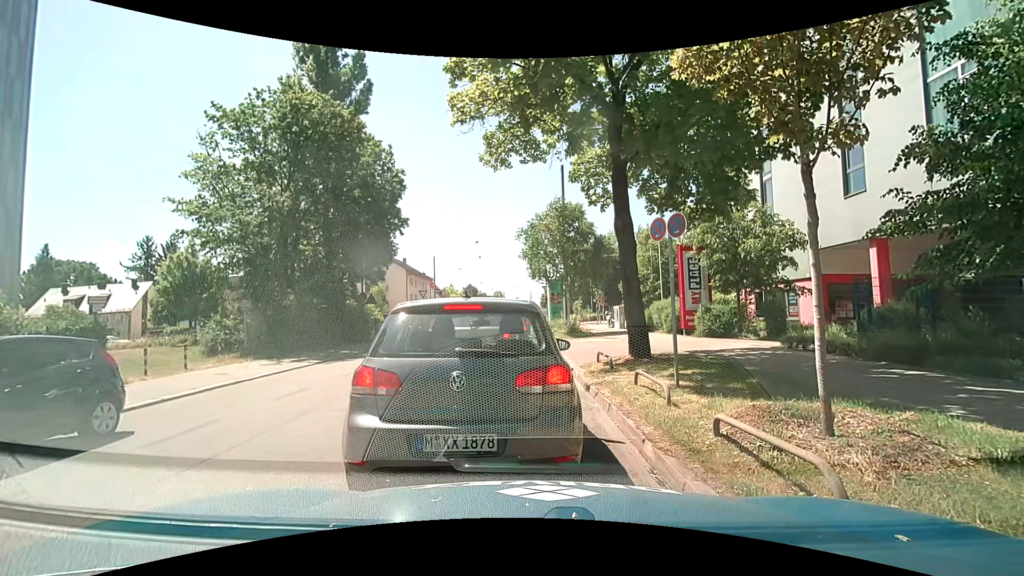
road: tertiary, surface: asphalt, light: Day
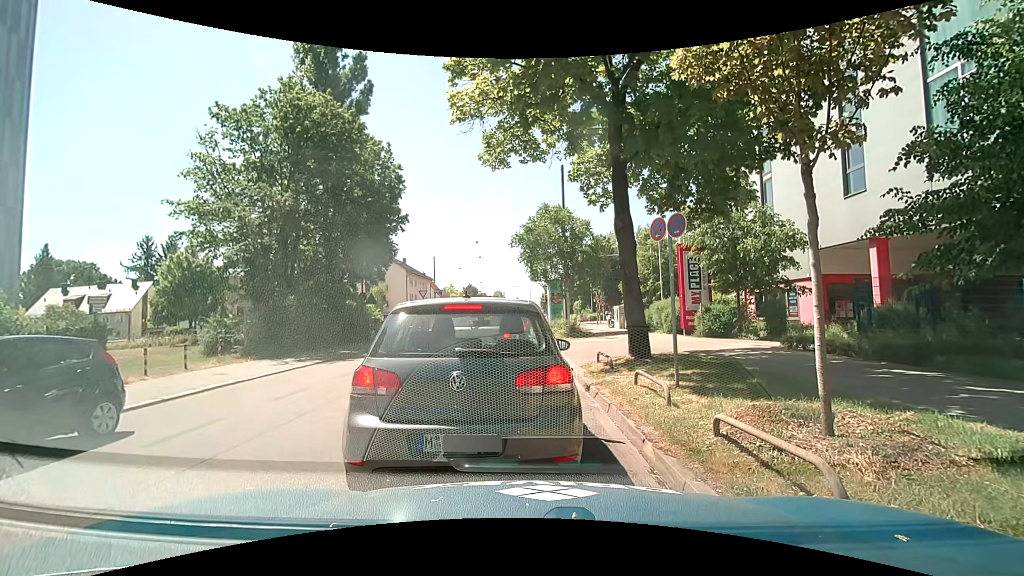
(0.0, 0.0) m; 0°
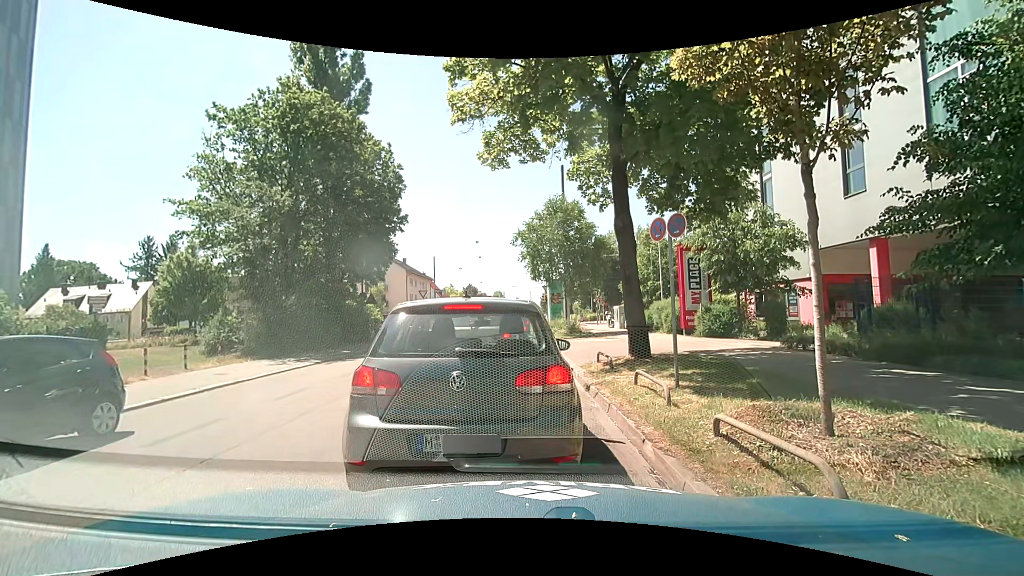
(0.0, 0.0) m; 0°
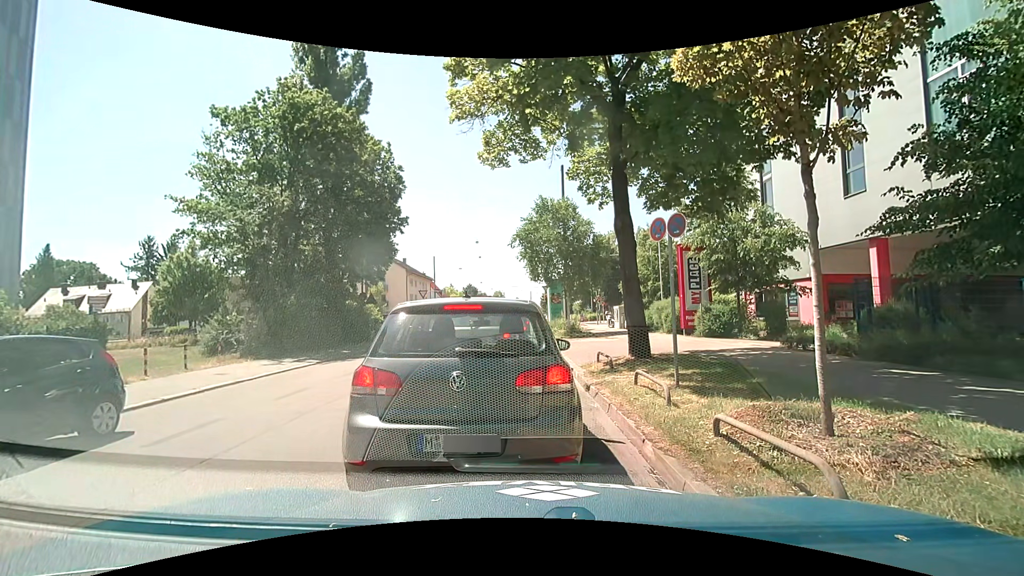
(0.0, 0.0) m; 0°
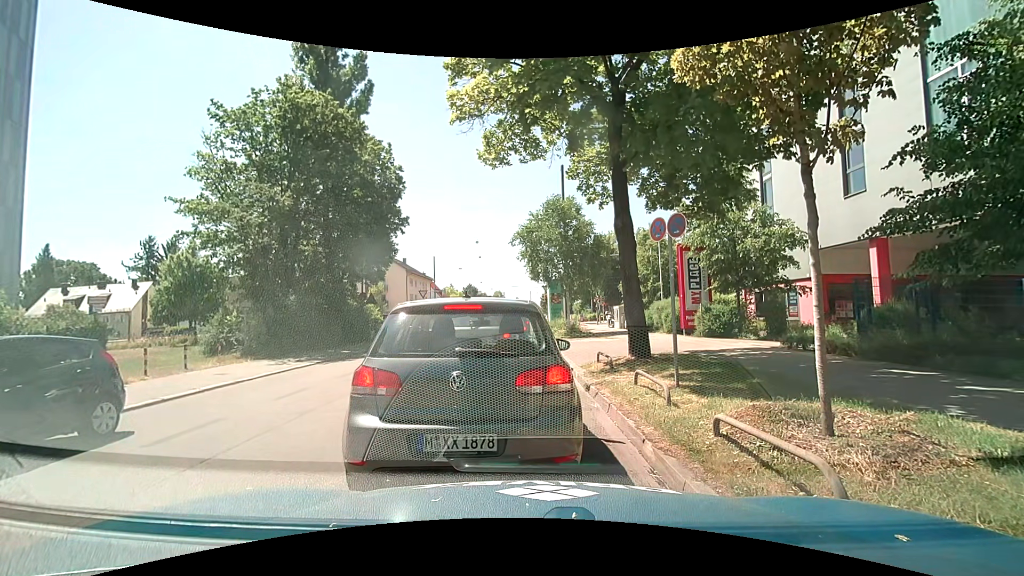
(0.0, 0.0) m; 0°
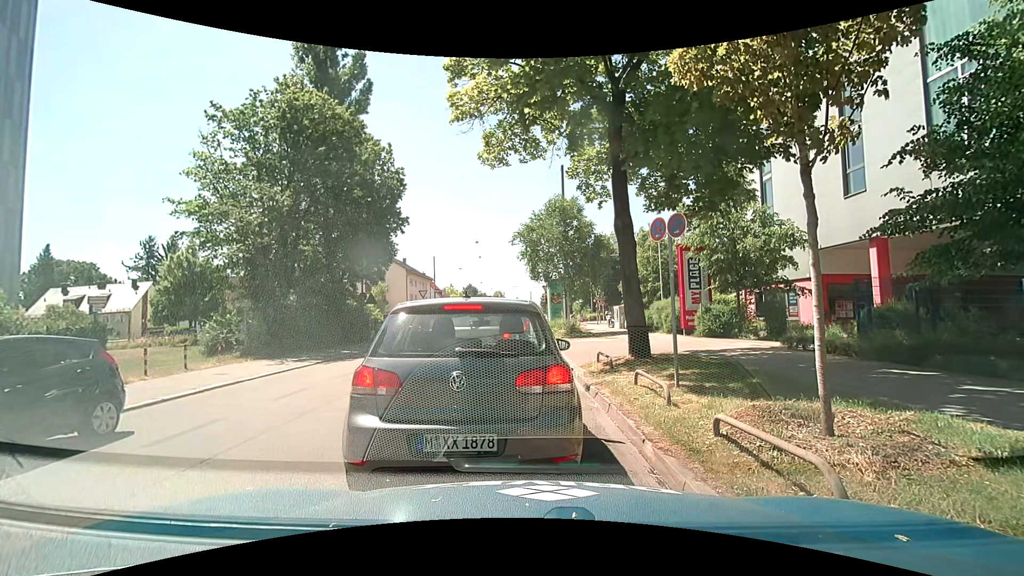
(0.0, 0.0) m; 0°
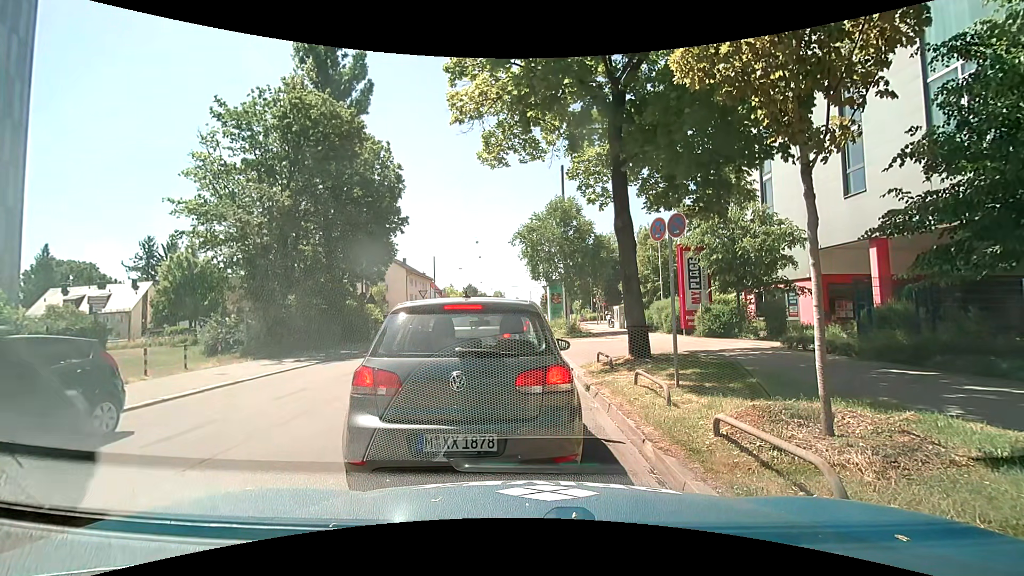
(0.0, 0.0) m; 0°
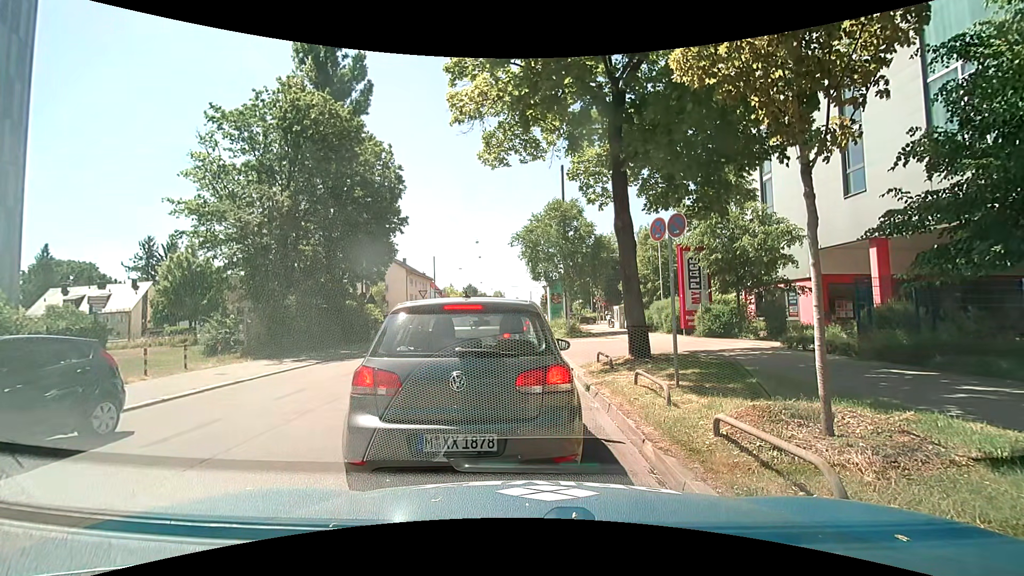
(0.0, 0.0) m; 0°
(0, +10) (+1, +20) (+1, +30) (+1, +40) (+2, +50) (+4, +60) (+6, +70) (+7, +80) (+8, +89) (+9, +99) m
